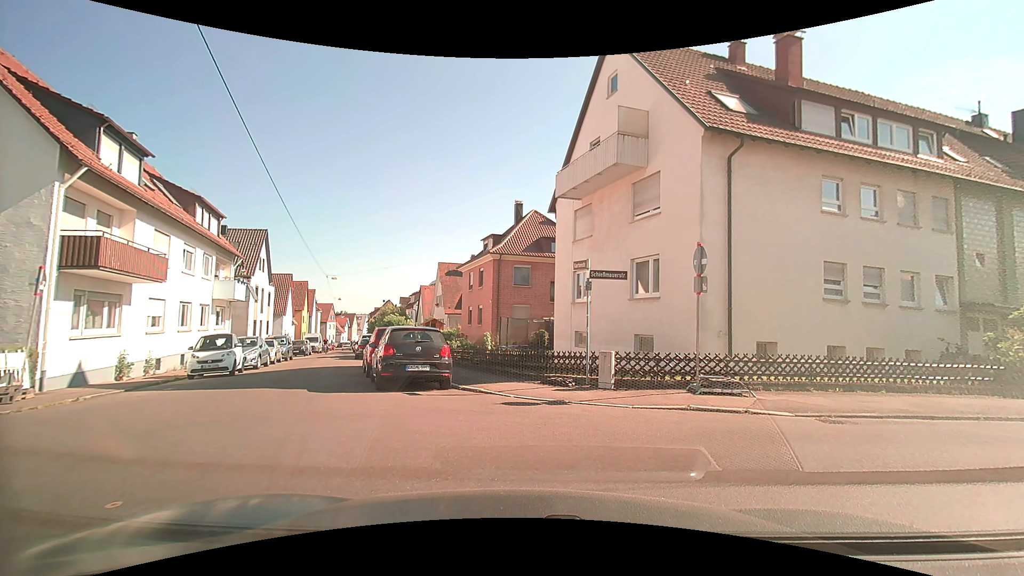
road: residential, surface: asphalt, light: Day
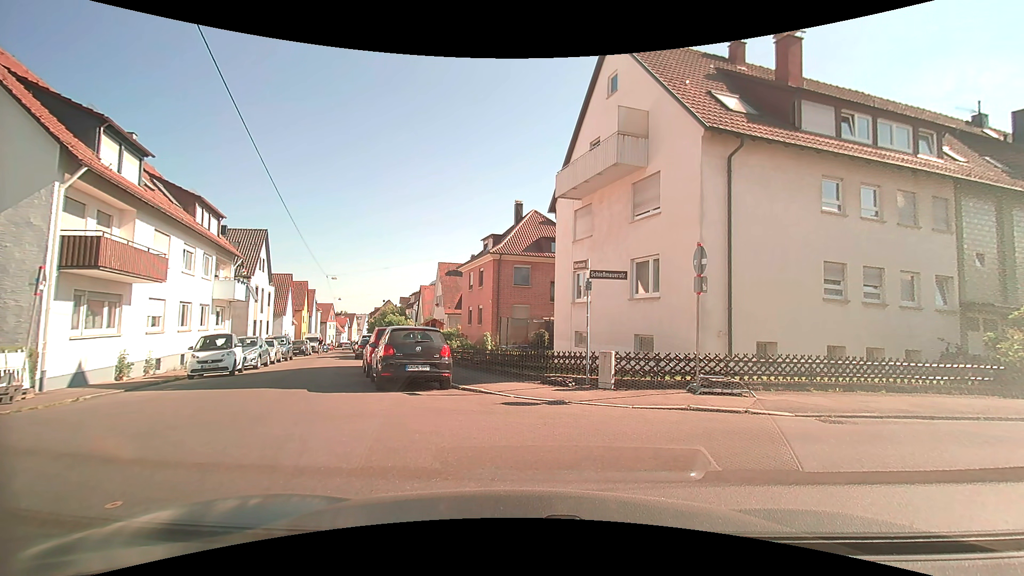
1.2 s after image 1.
(0.0, 0.0) m; 0°
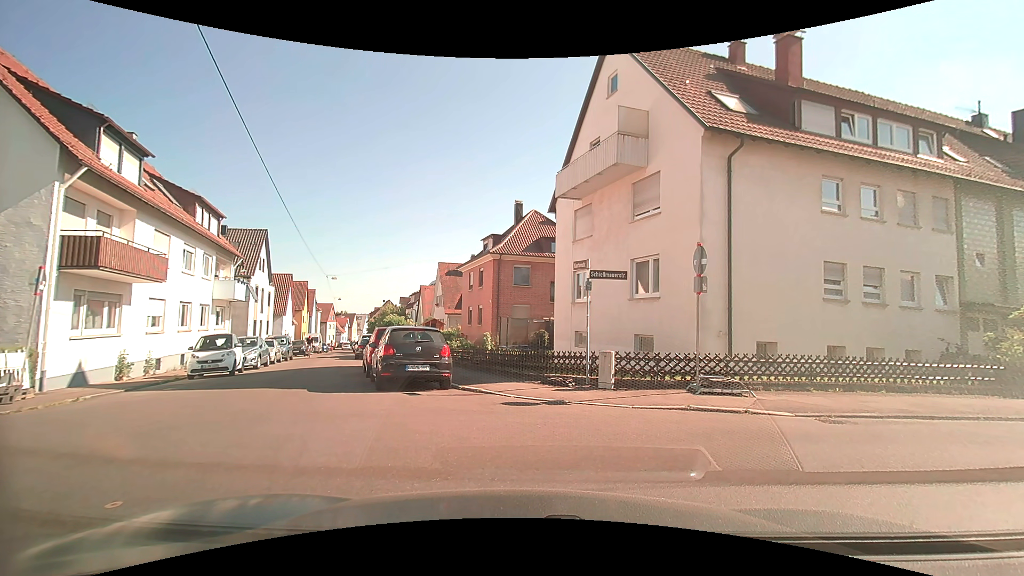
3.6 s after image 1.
(0.0, 0.0) m; 0°
